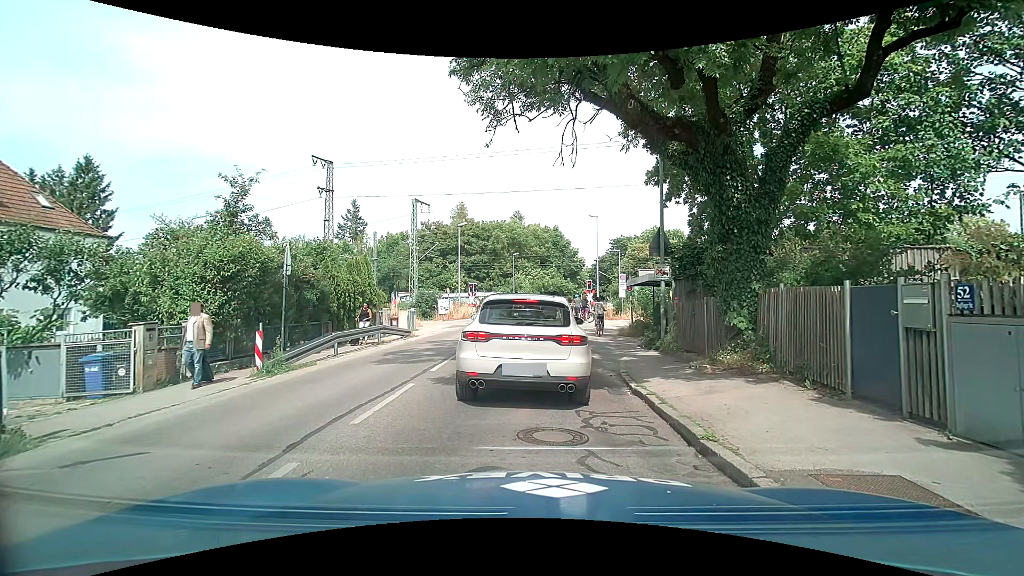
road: tertiary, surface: asphalt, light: Day
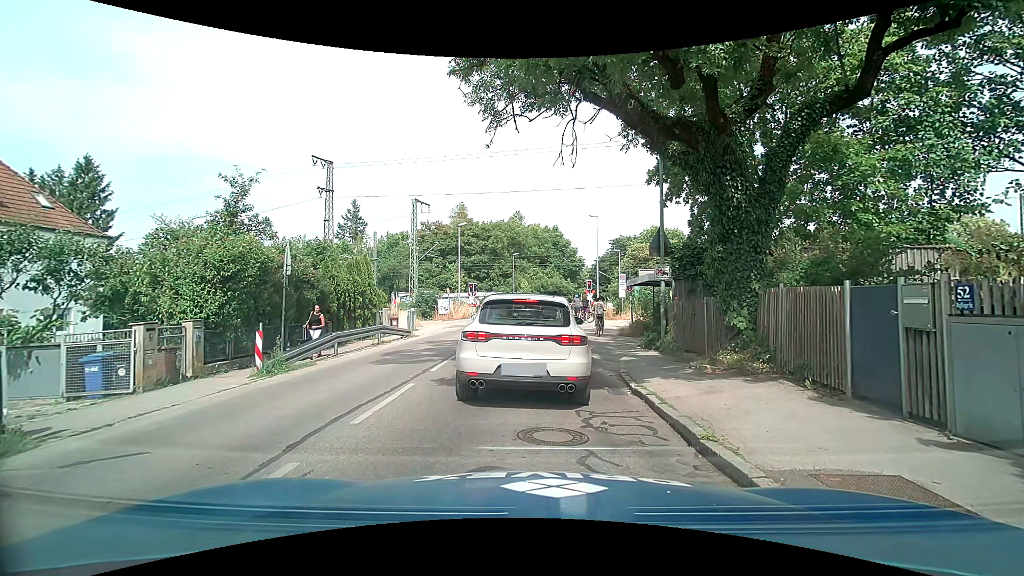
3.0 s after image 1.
(0.0, 0.0) m; 0°
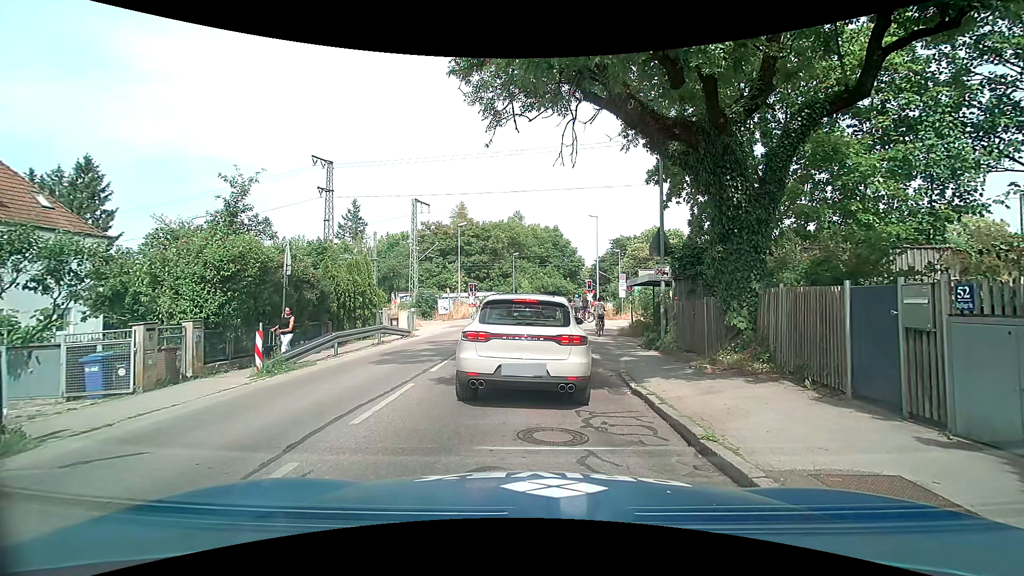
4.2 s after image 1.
(0.0, 0.0) m; 0°
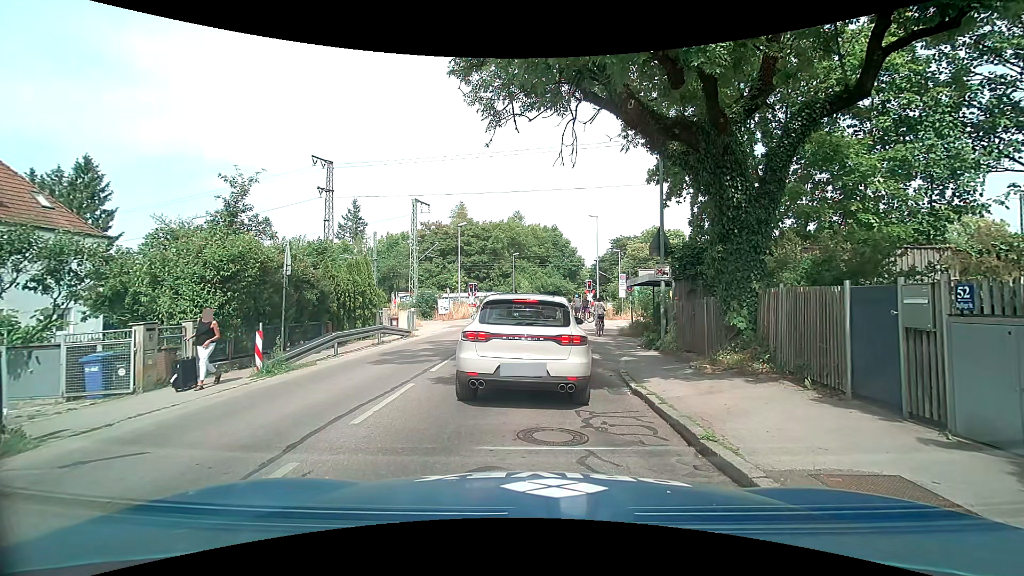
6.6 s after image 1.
(0.0, 0.0) m; 0°
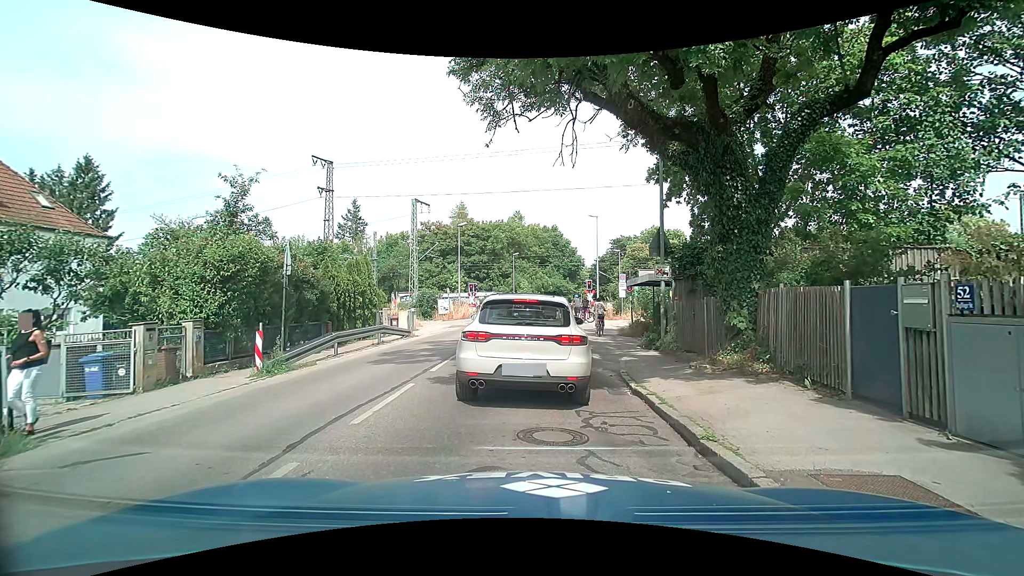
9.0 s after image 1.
(0.0, 0.0) m; 0°
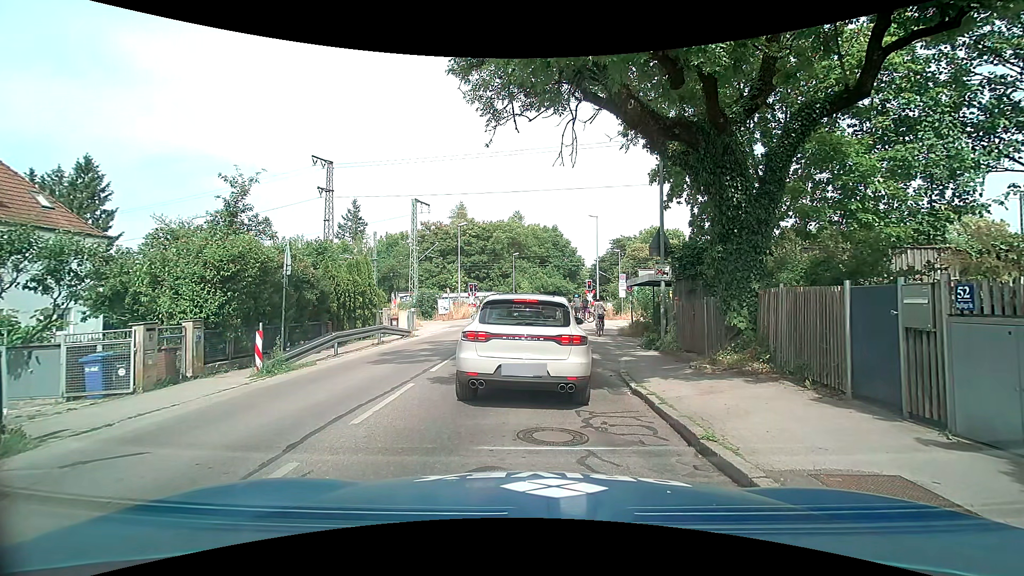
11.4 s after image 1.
(0.0, 0.0) m; 0°
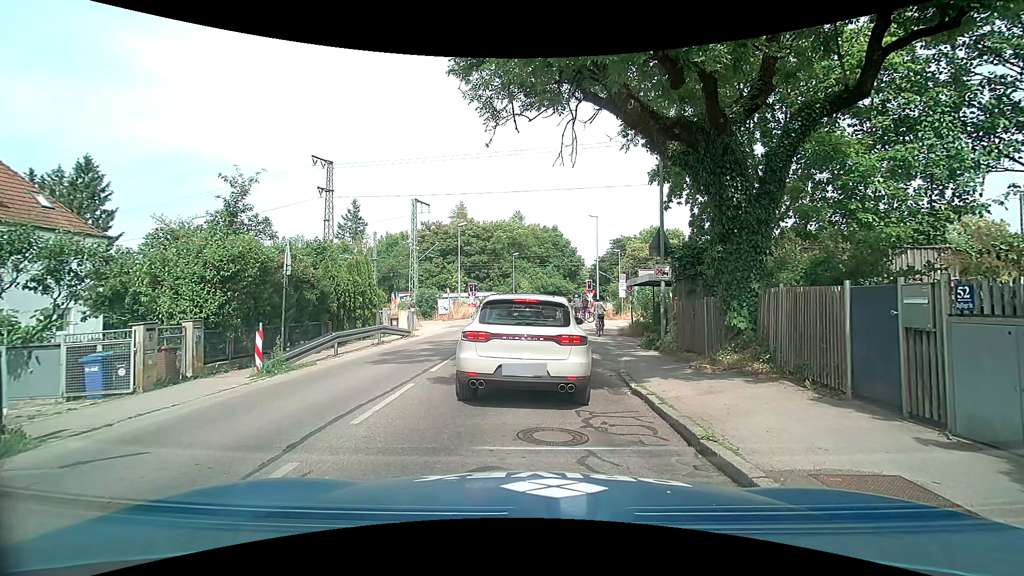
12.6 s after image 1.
(0.0, 0.0) m; 0°
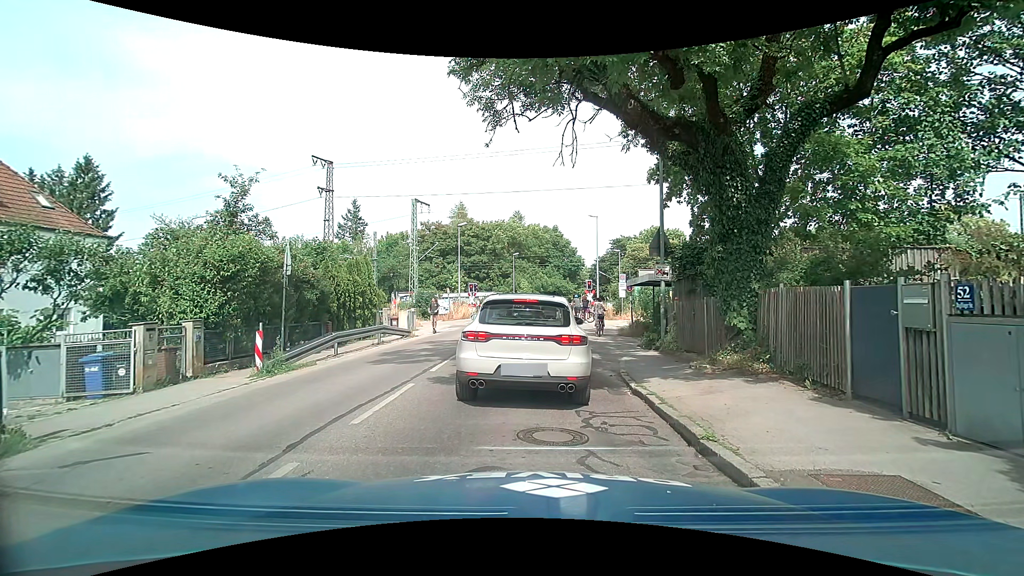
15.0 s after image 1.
(0.0, 0.0) m; 0°
